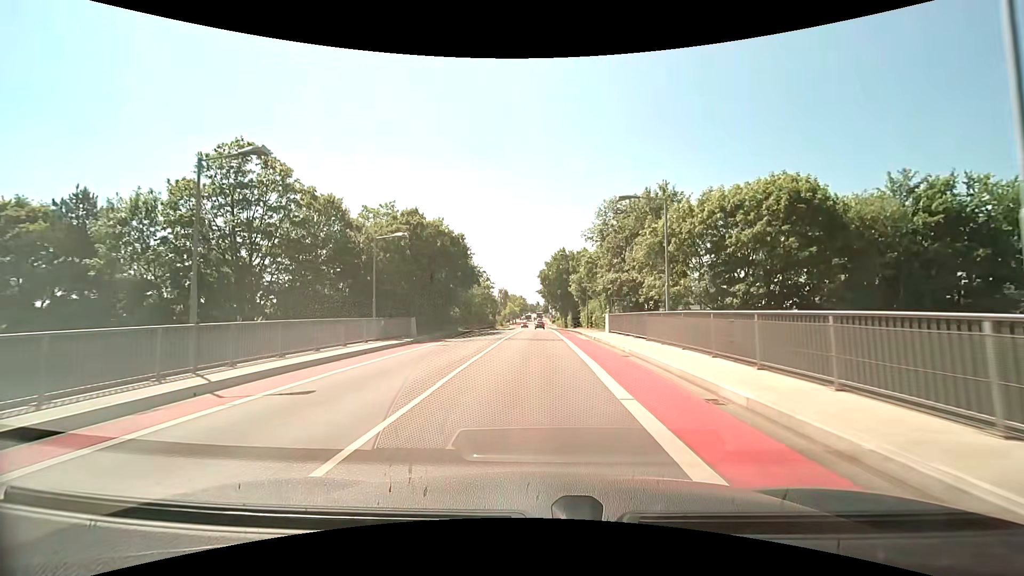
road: tertiary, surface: asphalt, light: Day
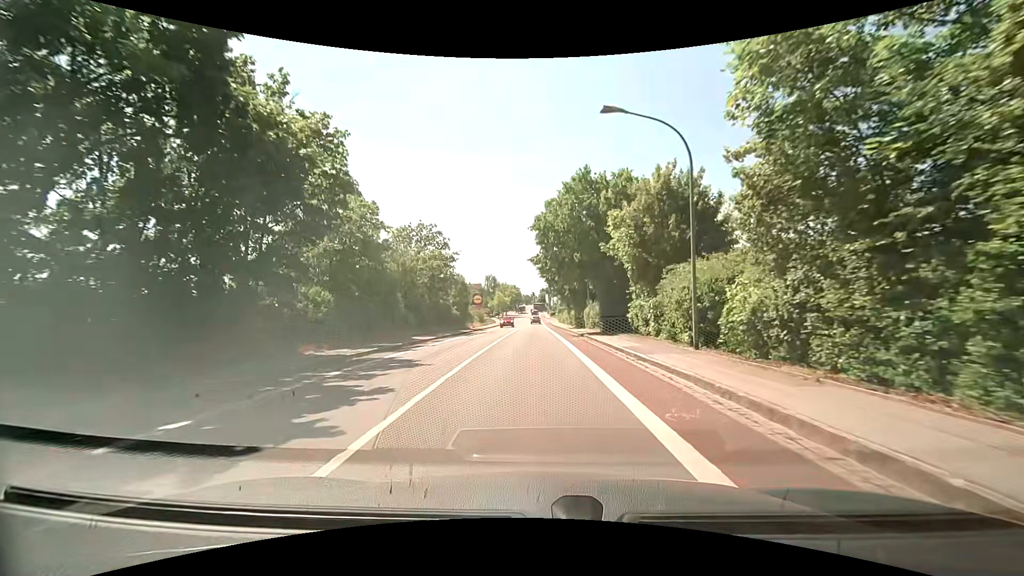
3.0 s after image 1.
(0.0, +33.2) m; 0°
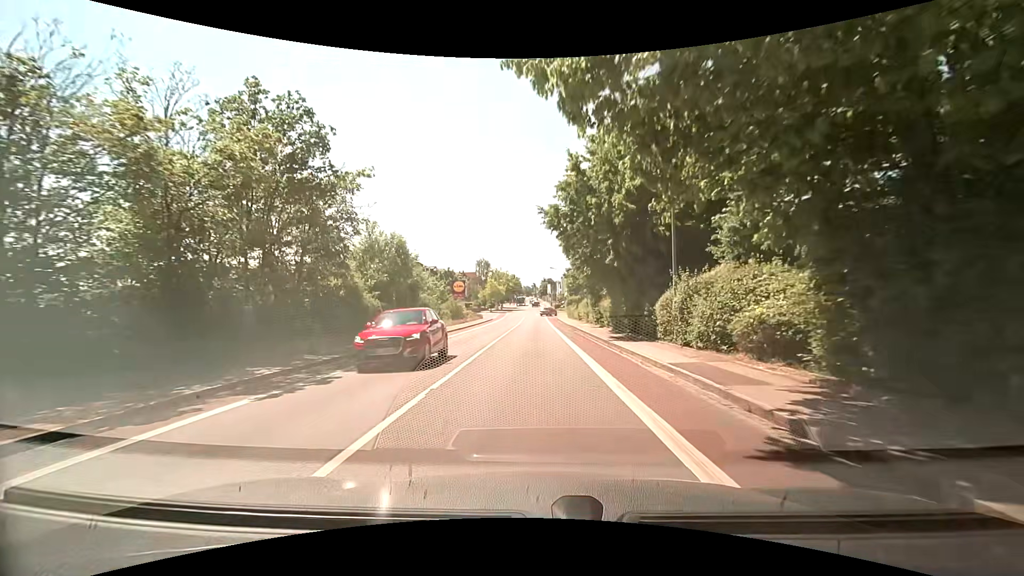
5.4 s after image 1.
(0.0, +26.4) m; 0°
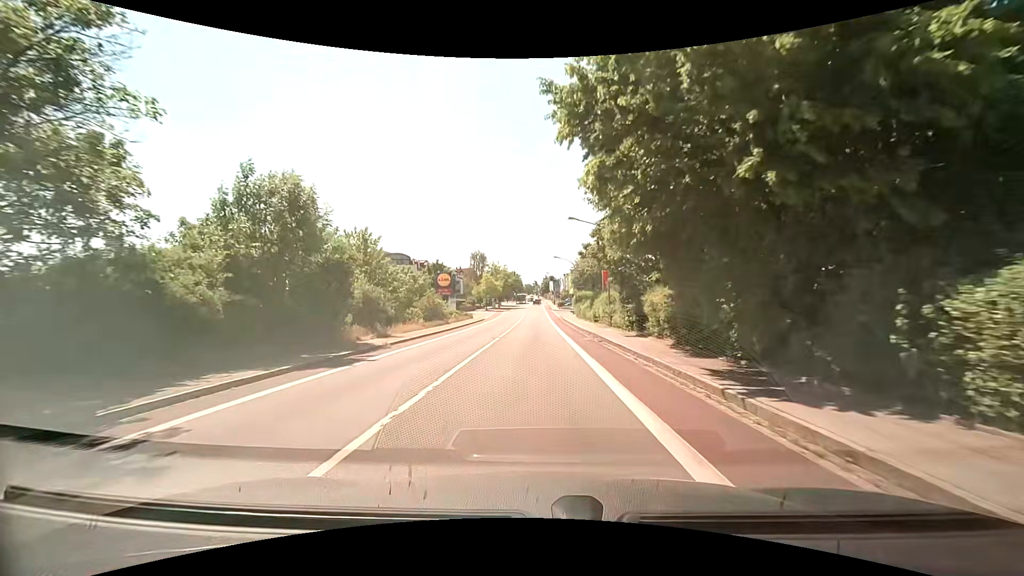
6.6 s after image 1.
(+0.1, +13.2) m; 0°
(0, +10) (0, +20) (0, +30) (0, +40) (0, +50) (0, +60) (0, +70) (0, +80) (0, +90) (0, +100) m
